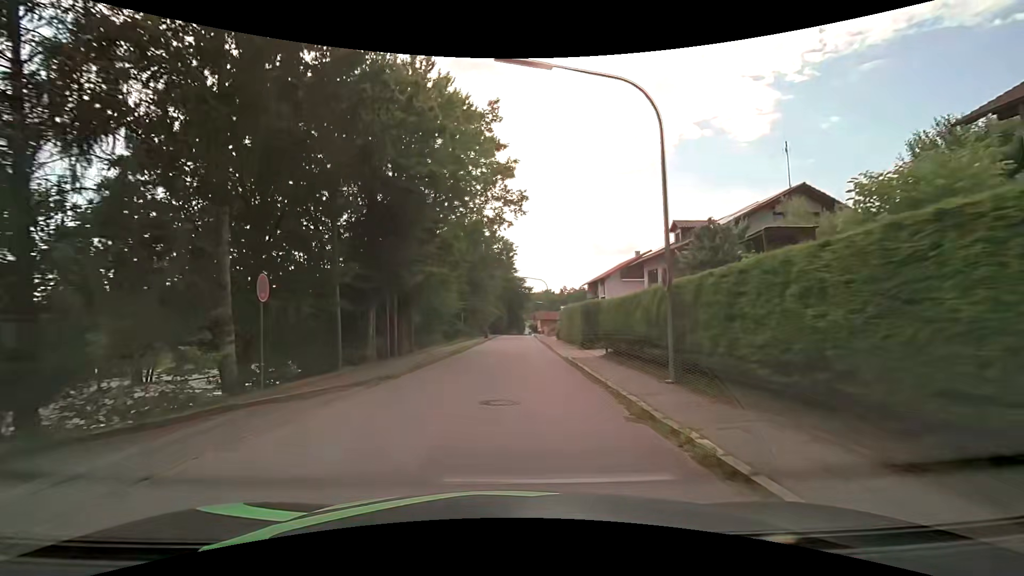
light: Day
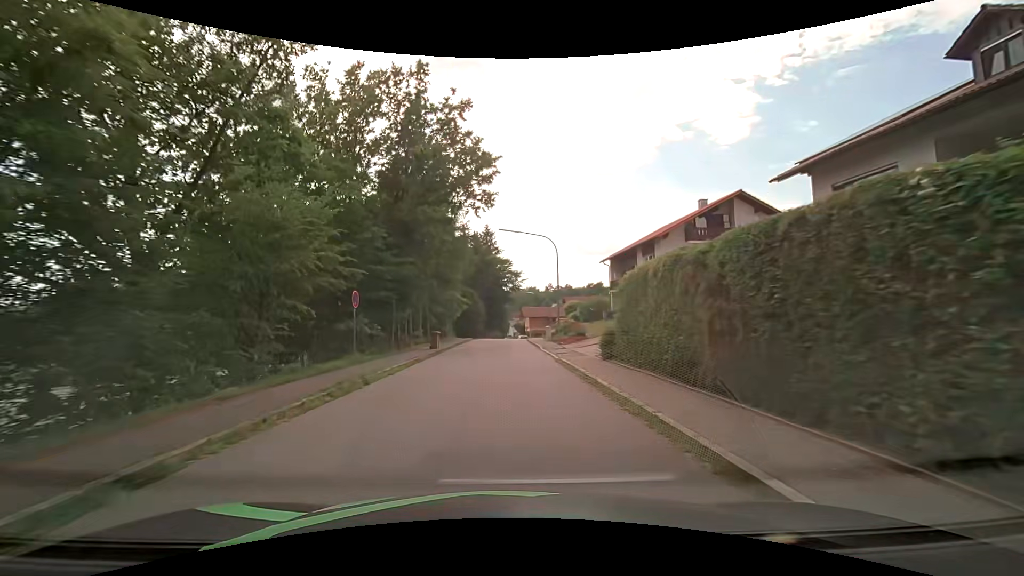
(+0.6, +28.9) m; +2°
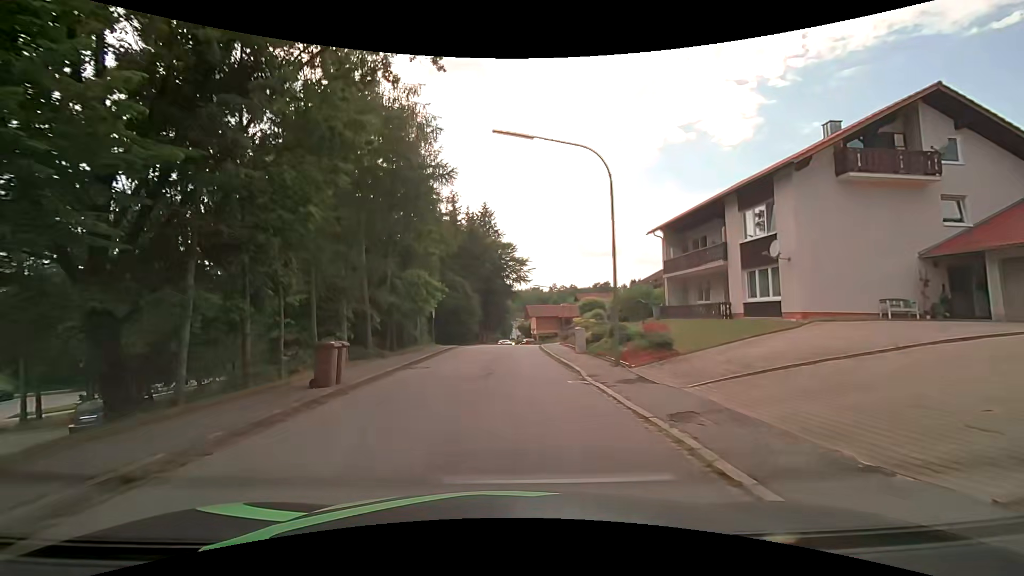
(-0.1, +16.2) m; 0°
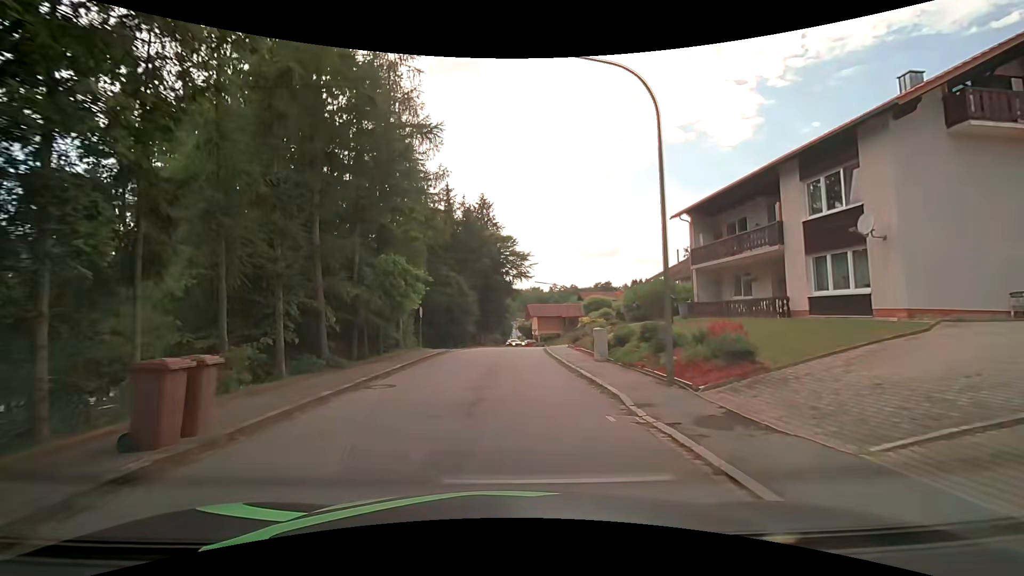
(0.0, +5.0) m; 0°
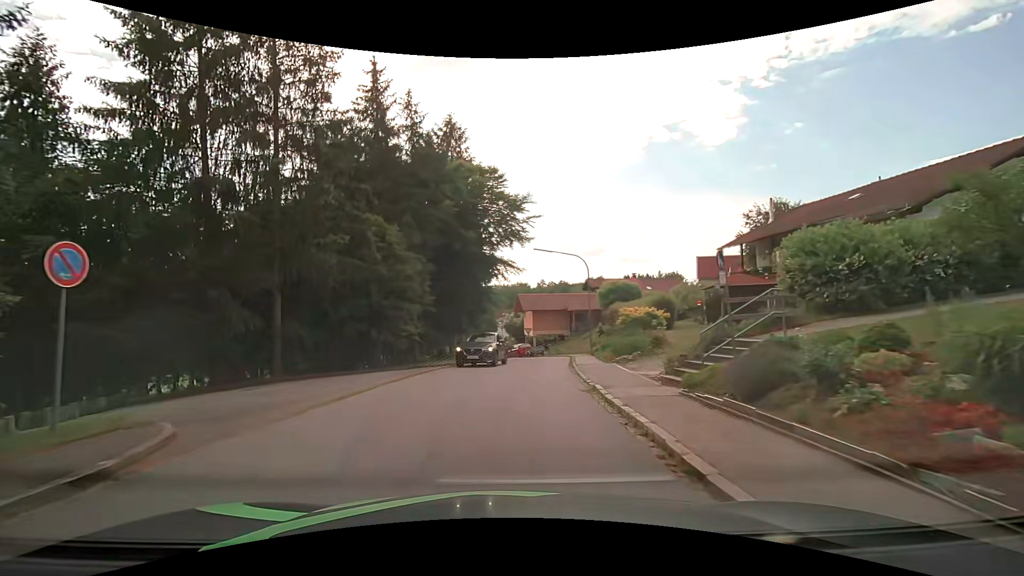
(+0.3, +23.5) m; +2°
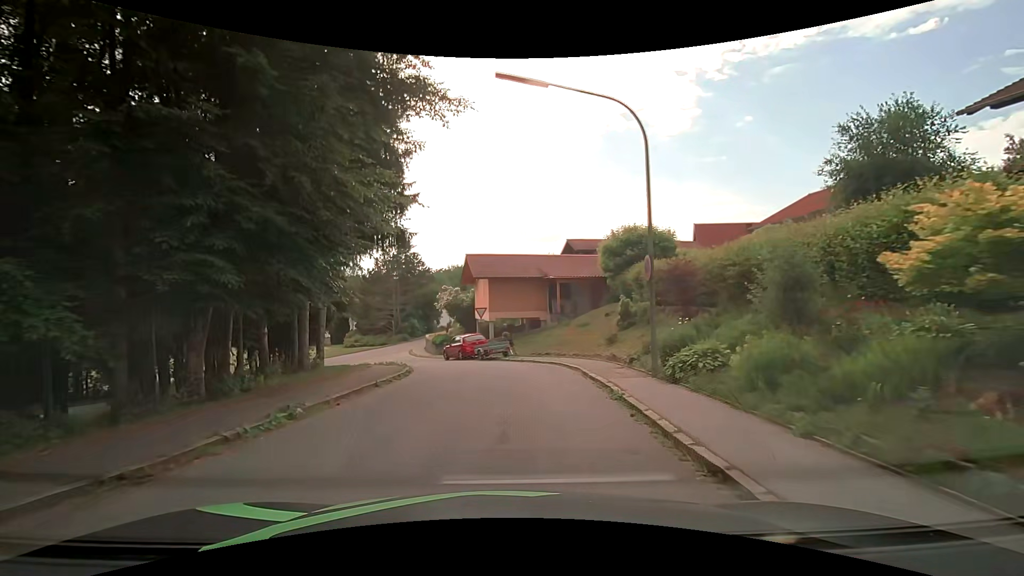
(+0.9, +22.3) m; +5°
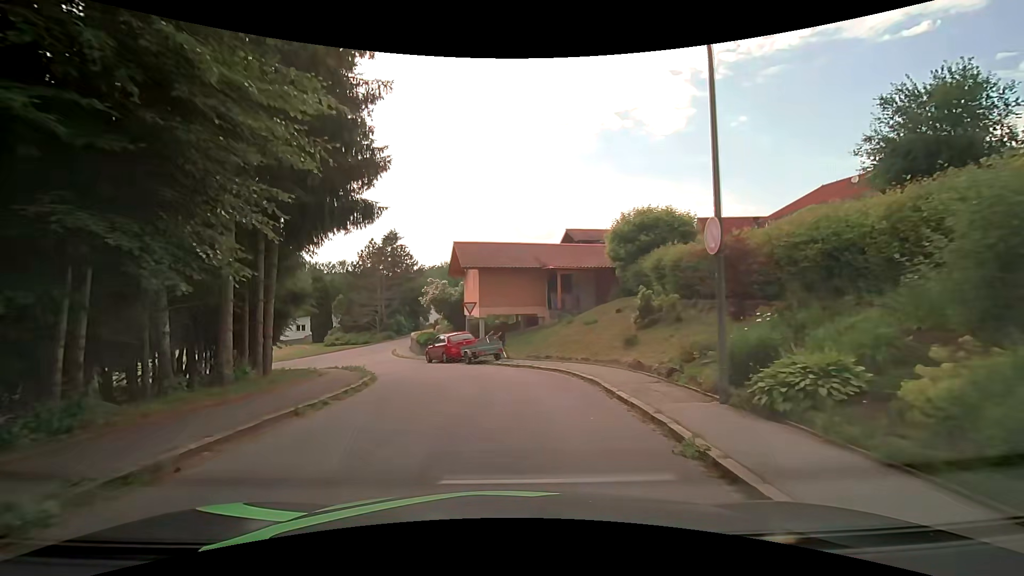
(0.0, +4.3) m; 0°
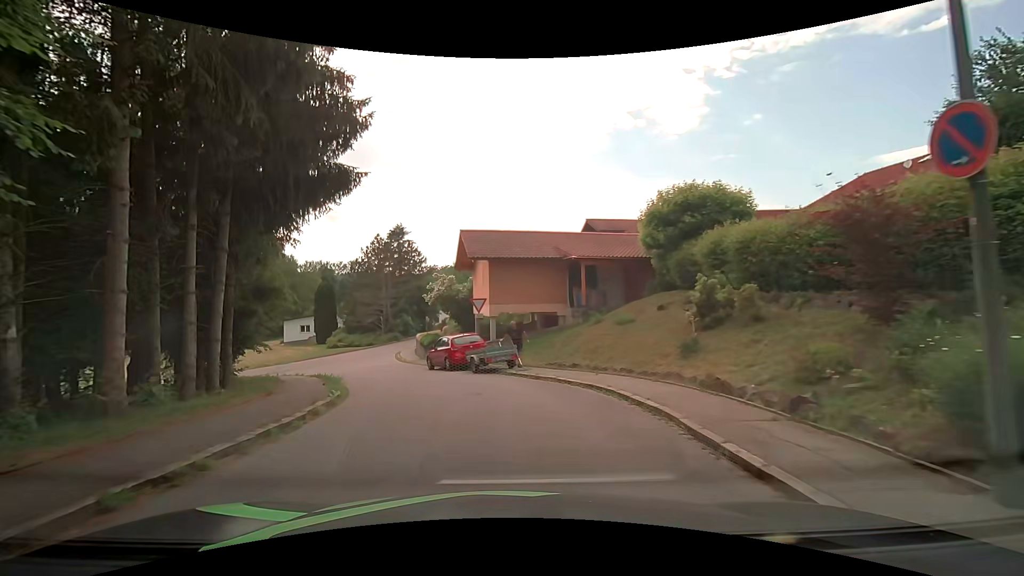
(0.0, +4.2) m; +1°
